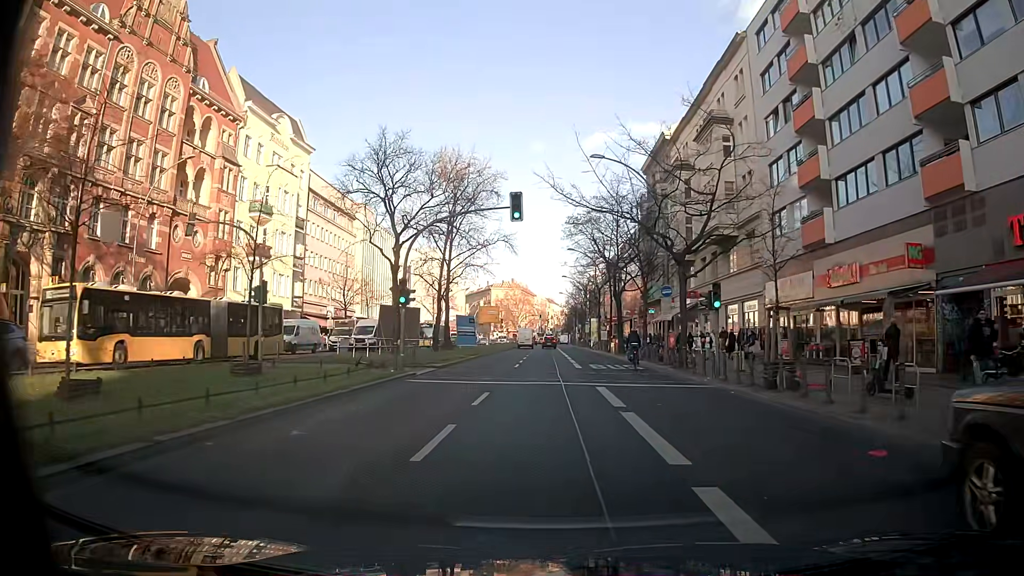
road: primary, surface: asphalt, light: Day
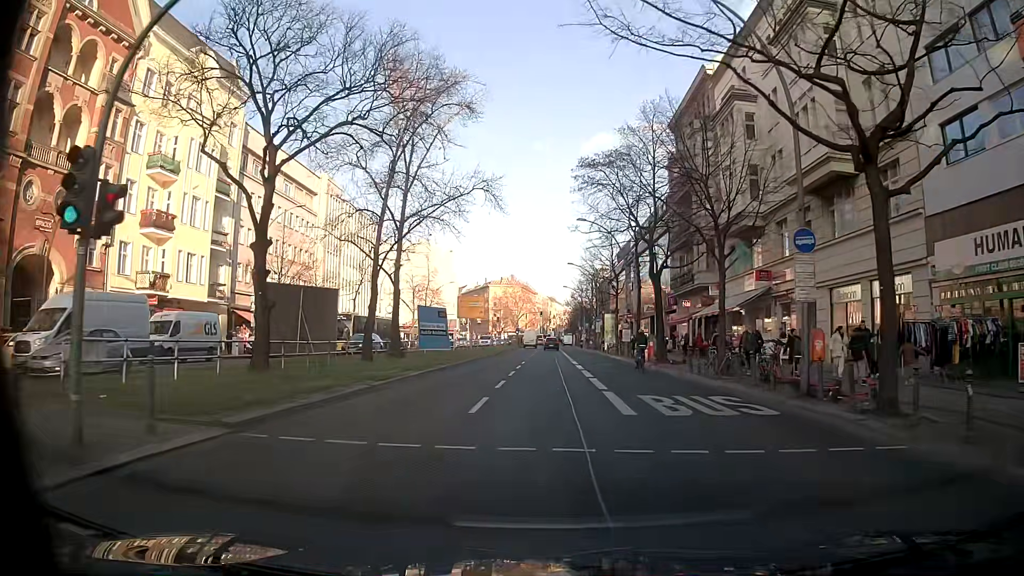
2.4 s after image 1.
(-0.2, +17.9) m; -1°
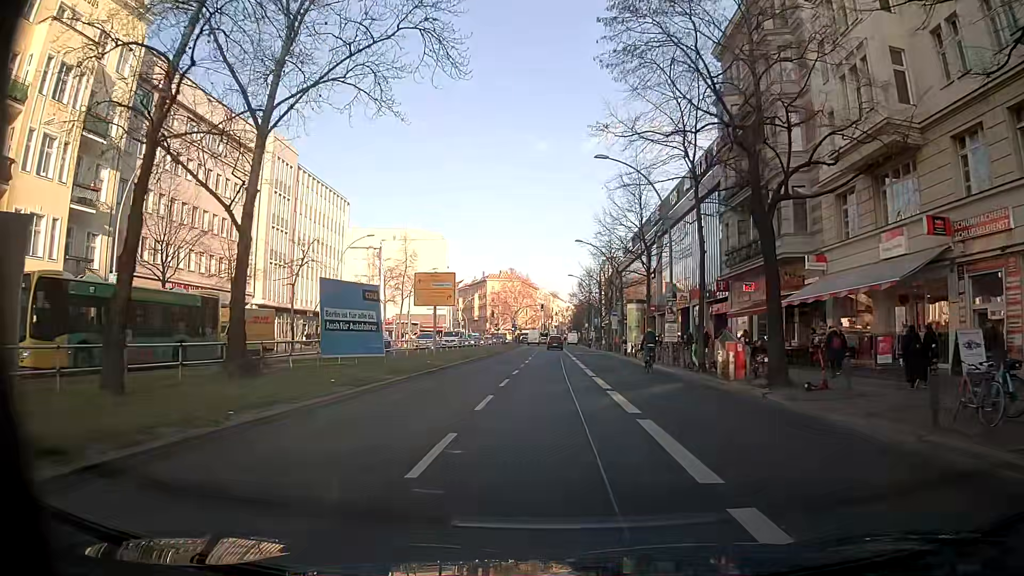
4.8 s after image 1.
(+0.1, +17.7) m; +1°
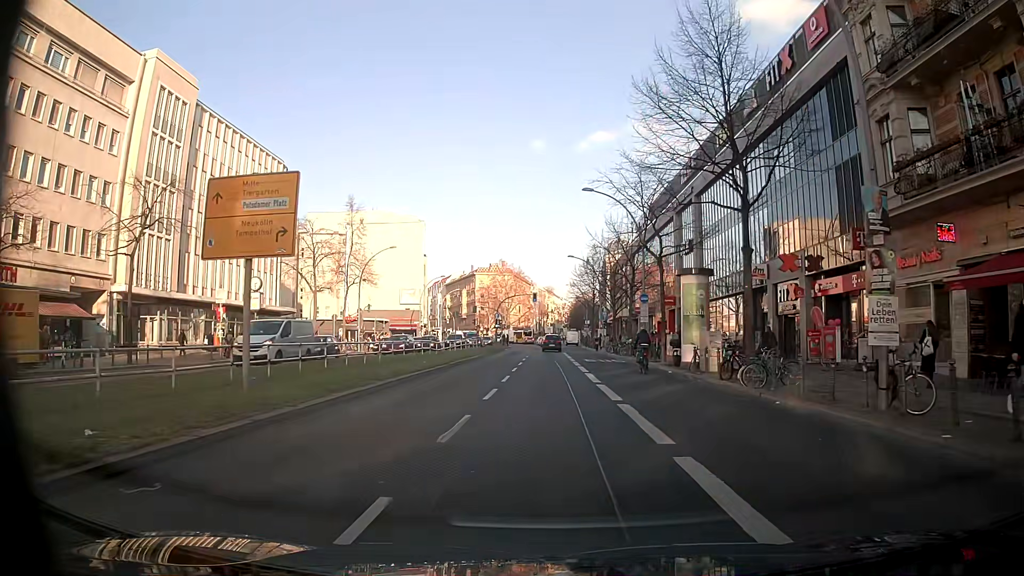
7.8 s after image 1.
(0.0, +21.9) m; 0°
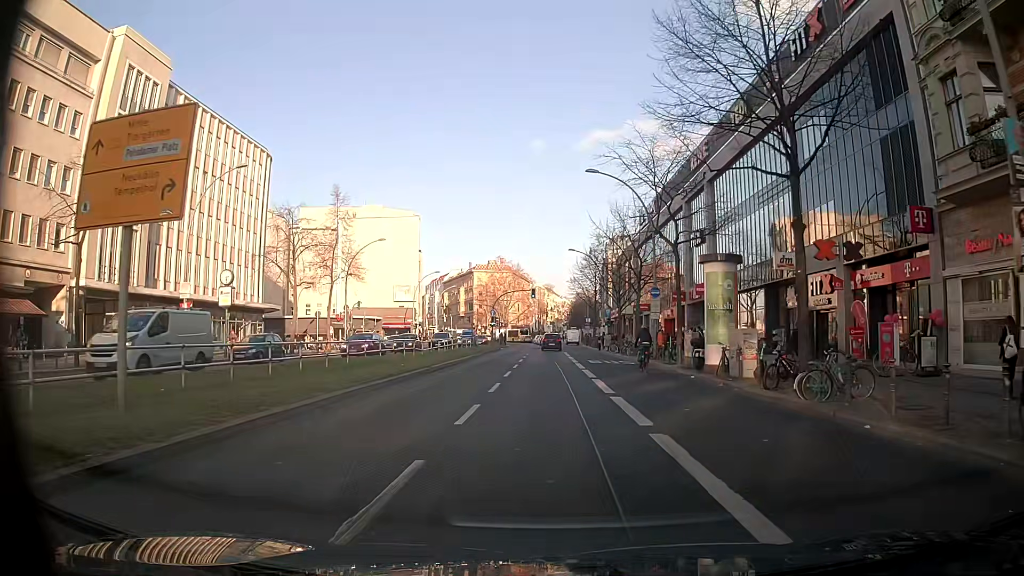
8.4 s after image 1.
(0.0, +4.4) m; 0°
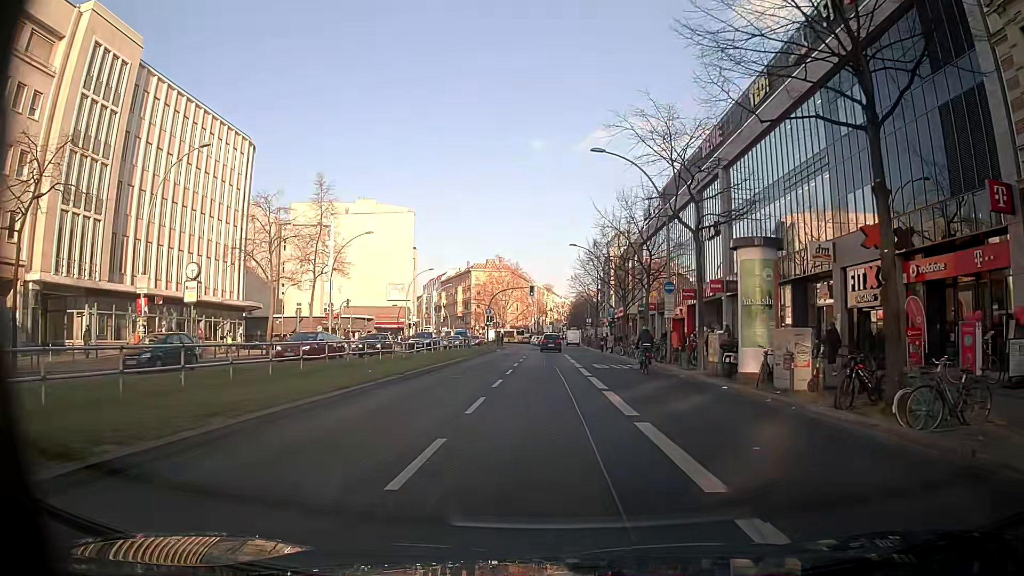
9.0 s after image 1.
(0.0, +4.4) m; -1°
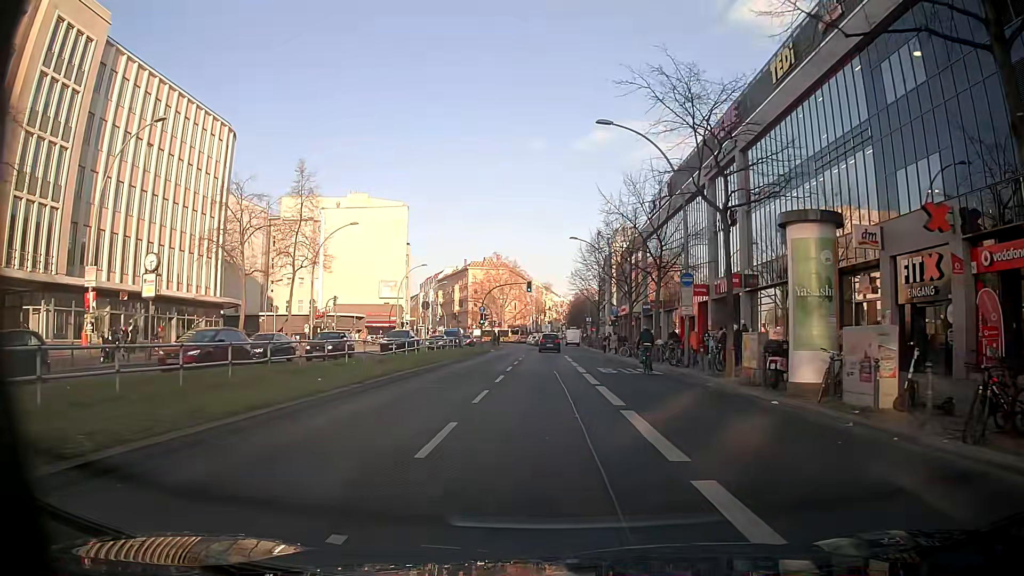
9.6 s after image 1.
(0.0, +4.4) m; +1°
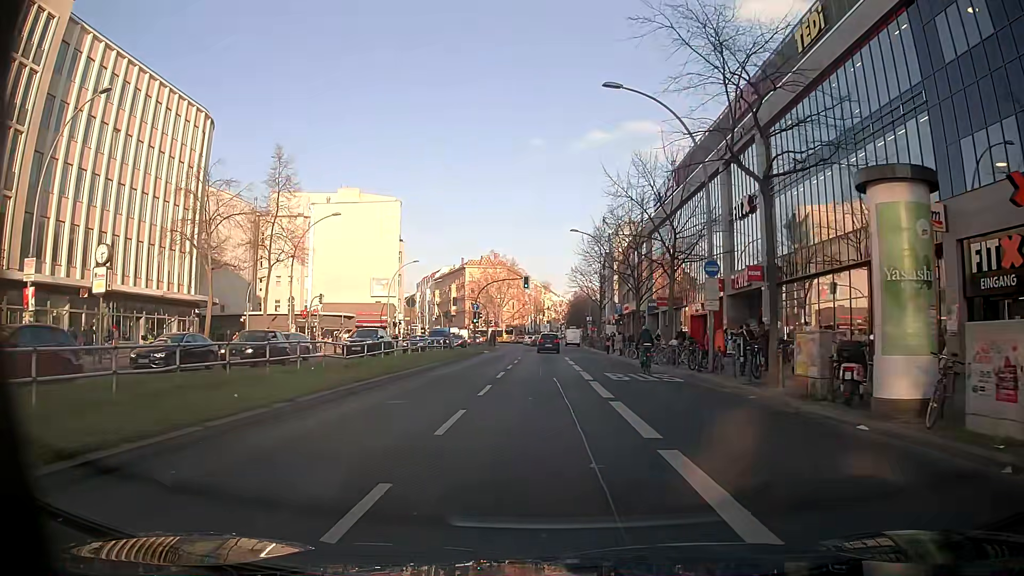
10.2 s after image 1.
(-0.1, +4.4) m; -1°
